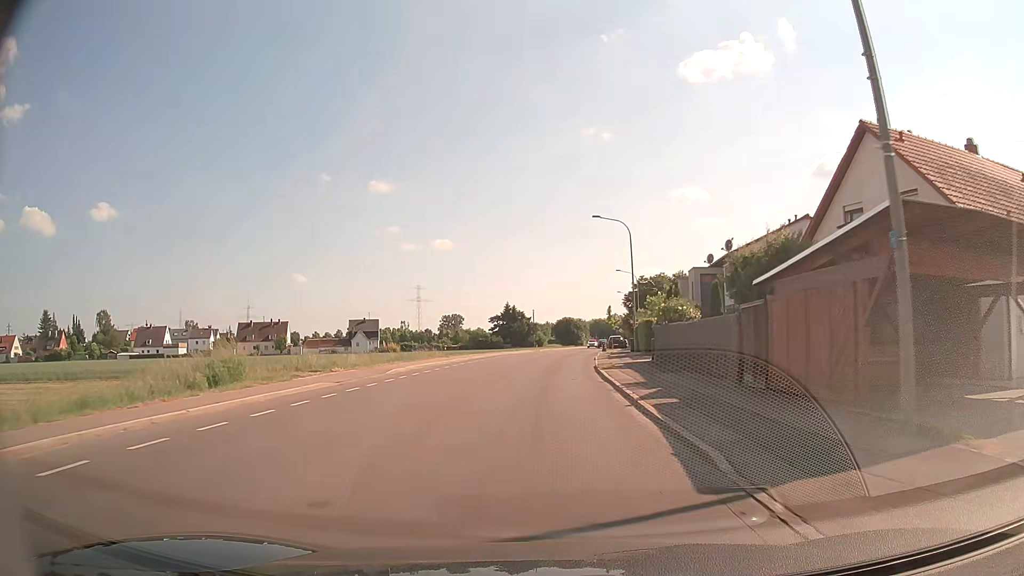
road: tertiary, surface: asphalt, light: Day
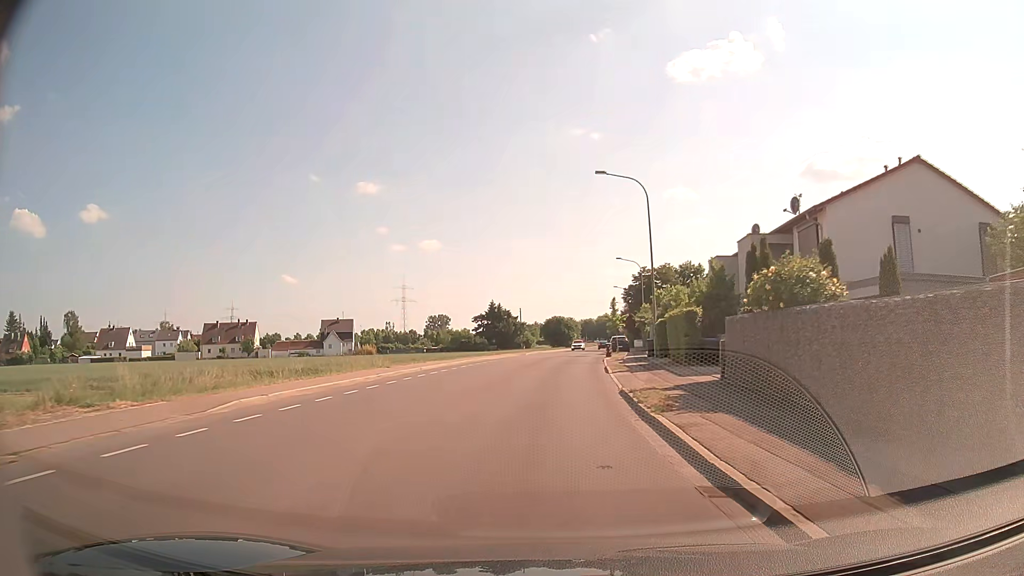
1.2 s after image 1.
(+0.1, +14.9) m; +1°
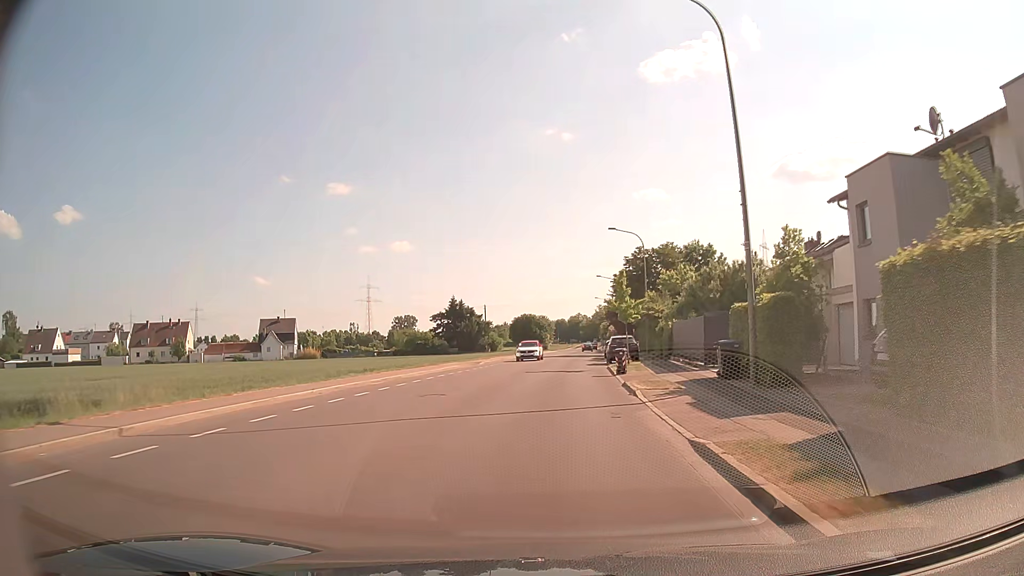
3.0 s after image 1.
(+0.4, +22.5) m; +2°
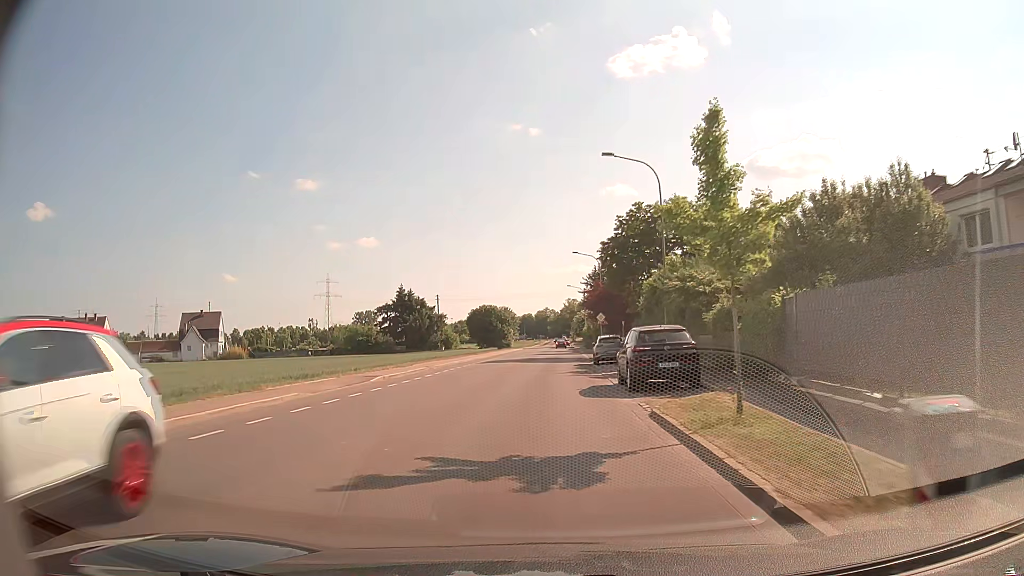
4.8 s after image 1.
(+0.6, +22.7) m; +3°
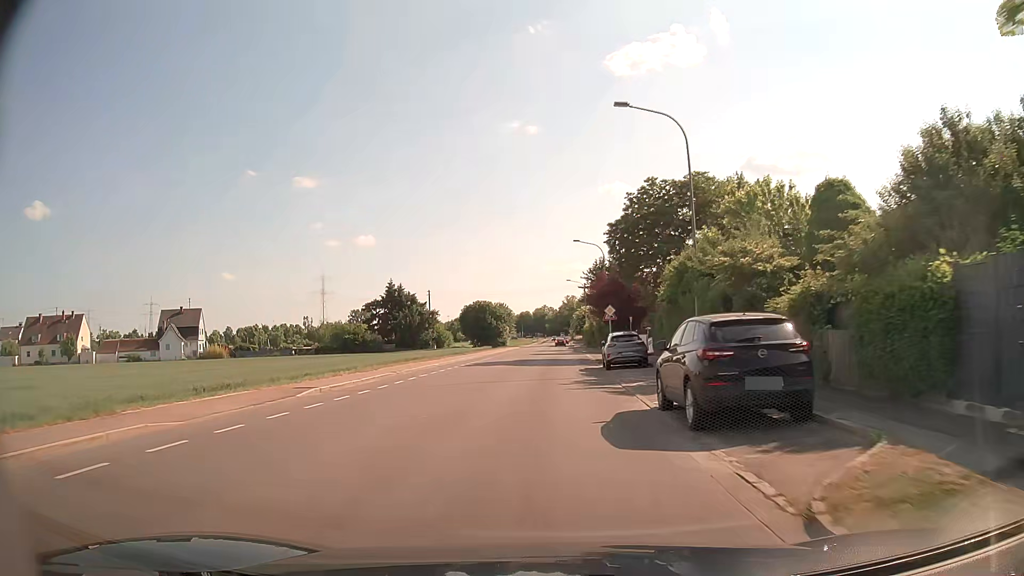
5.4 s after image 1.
(0.0, +7.6) m; 0°
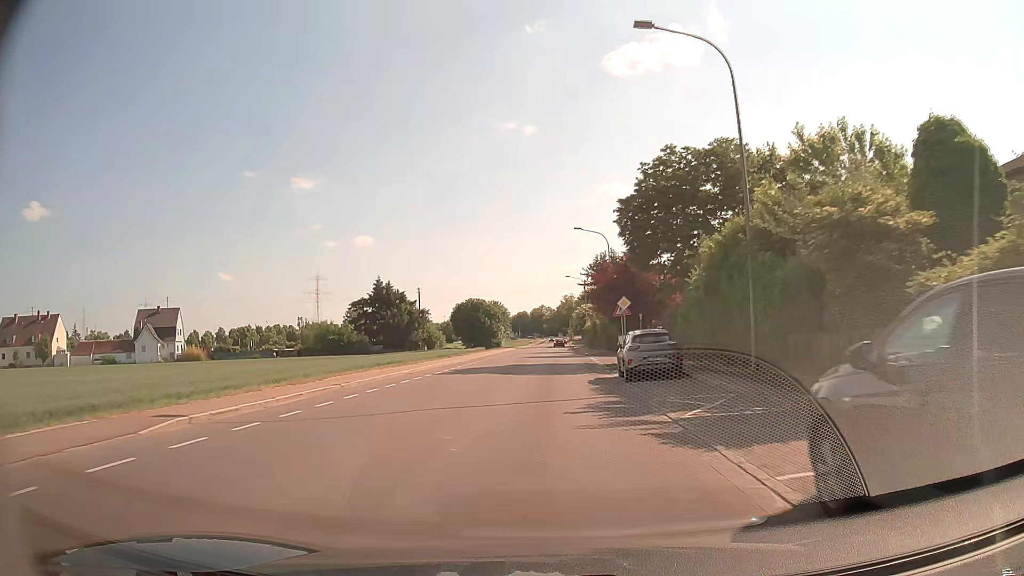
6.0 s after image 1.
(0.0, +7.7) m; 0°
